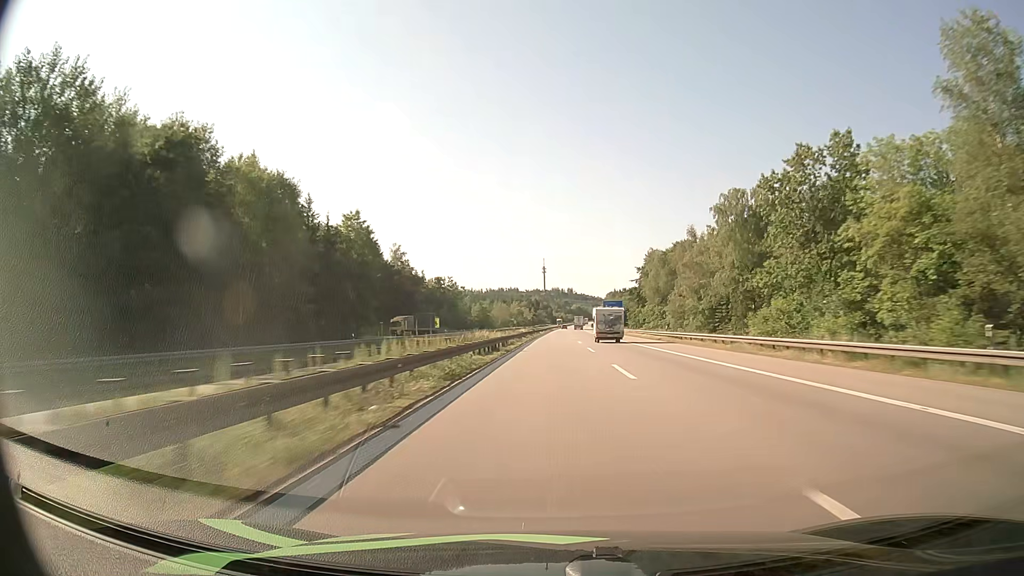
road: motorway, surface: asphalt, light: Day
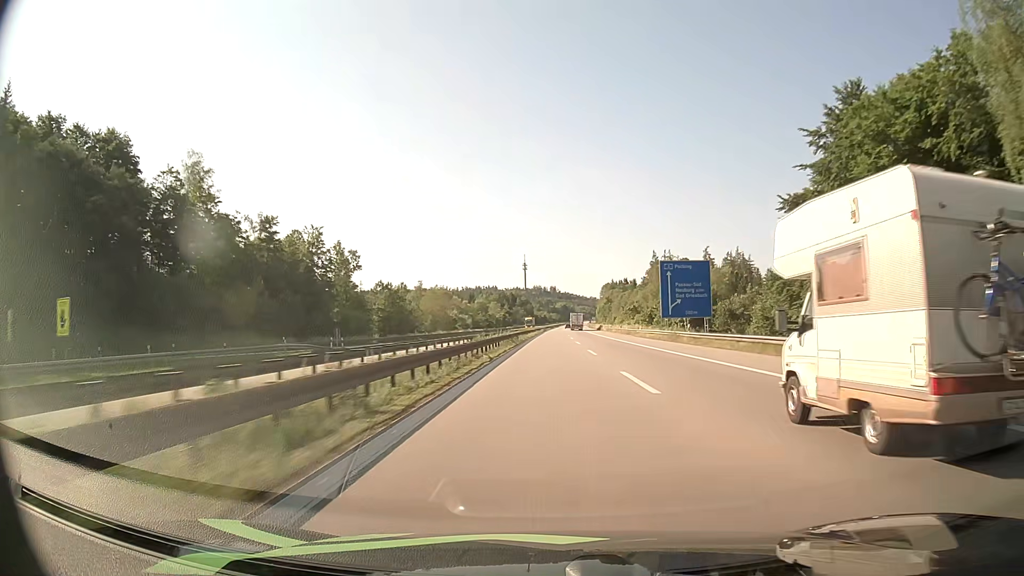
(+1.4, +111.9) m; +1°
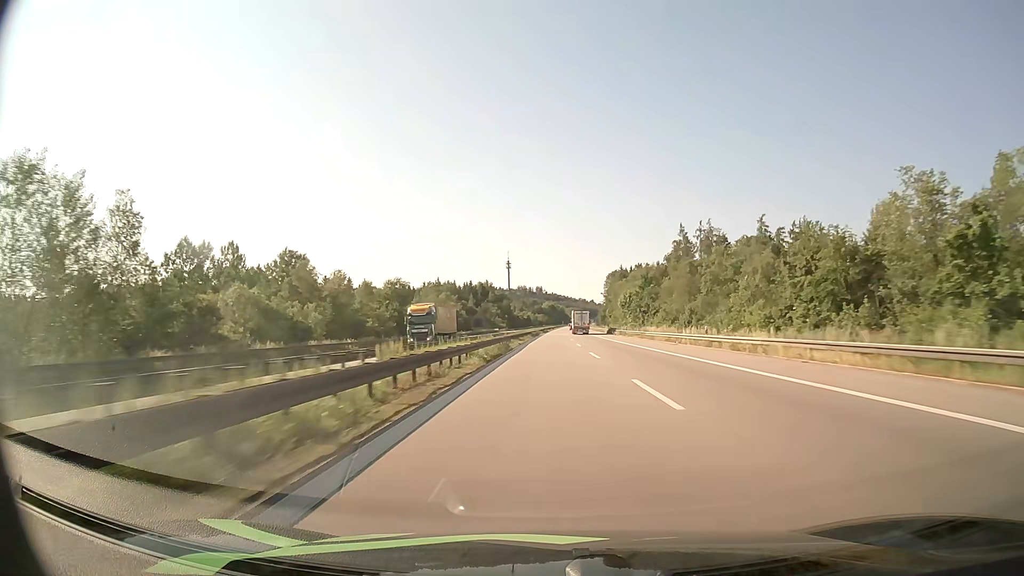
(+1.0, +109.7) m; +1°
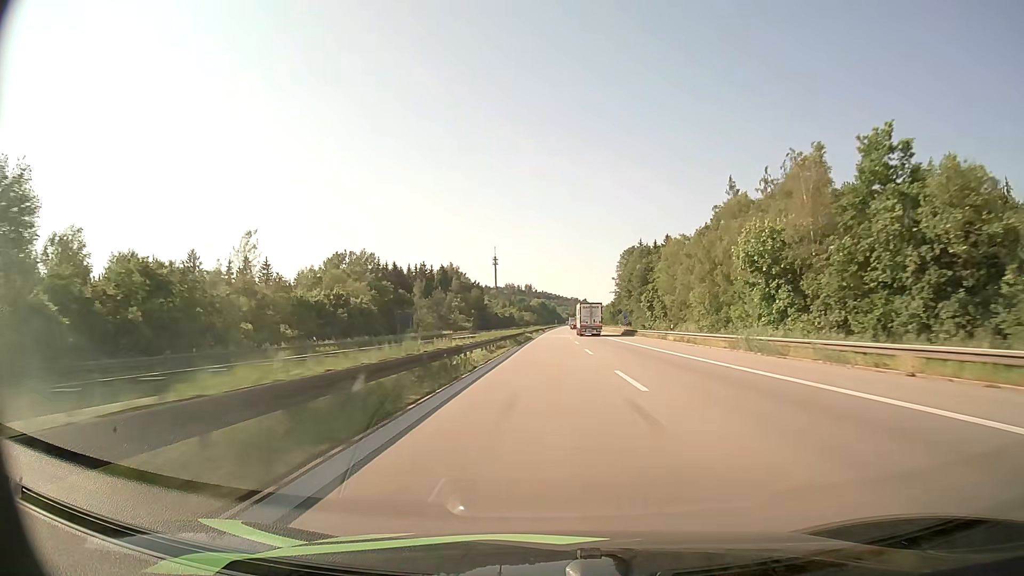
(+0.6, +86.7) m; +1°
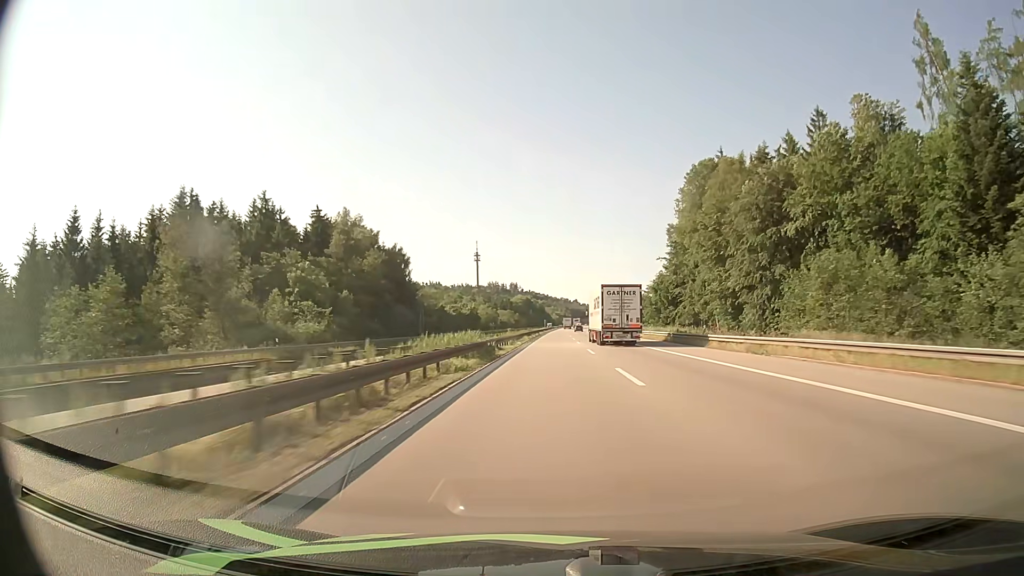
(+0.9, +107.1) m; +1°
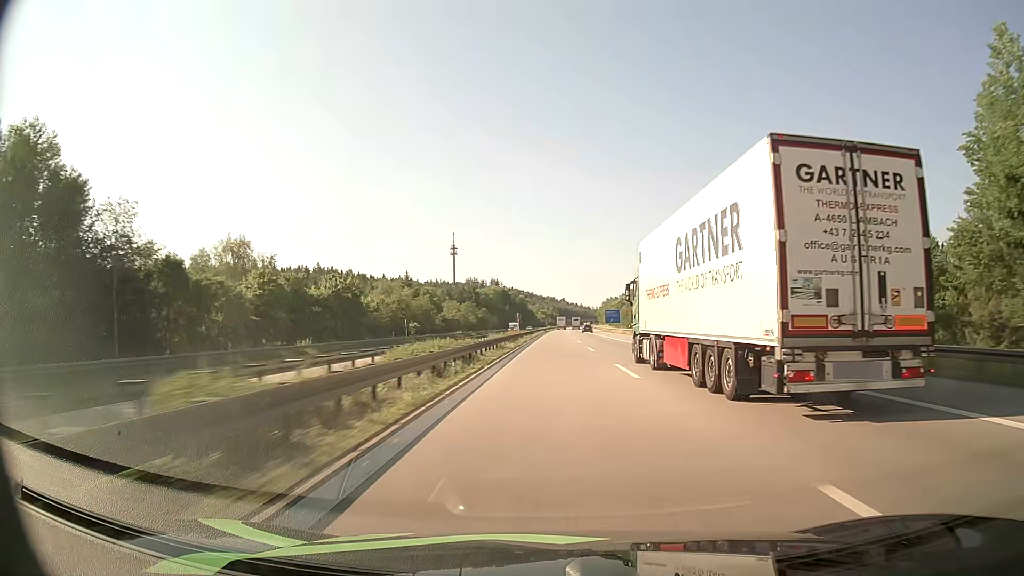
(+1.0, +105.7) m; +1°
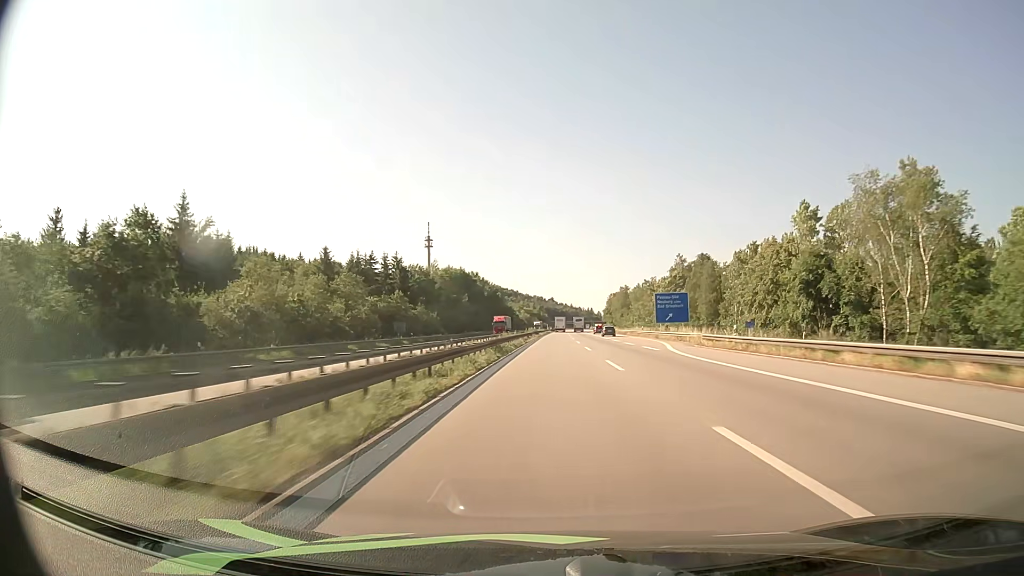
(+1.0, +104.5) m; +1°
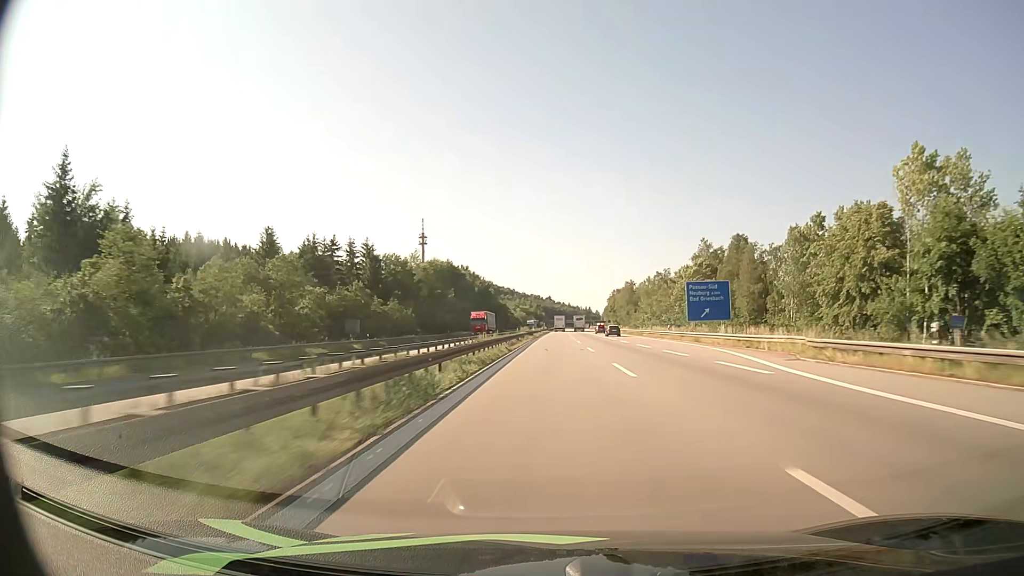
(+0.1, +20.7) m; 0°
(0, +10) (0, +20) (0, +30) (0, +40) (0, +50) (0, +60) (0, +70) (+1, +80) (+1, +90) (+1, +100) m
